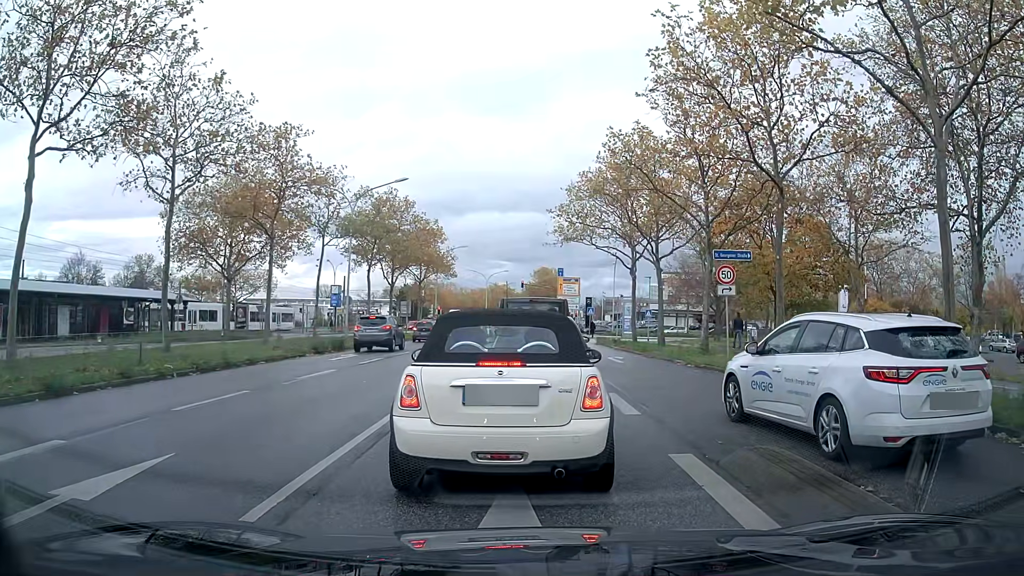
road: primary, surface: asphalt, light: Day
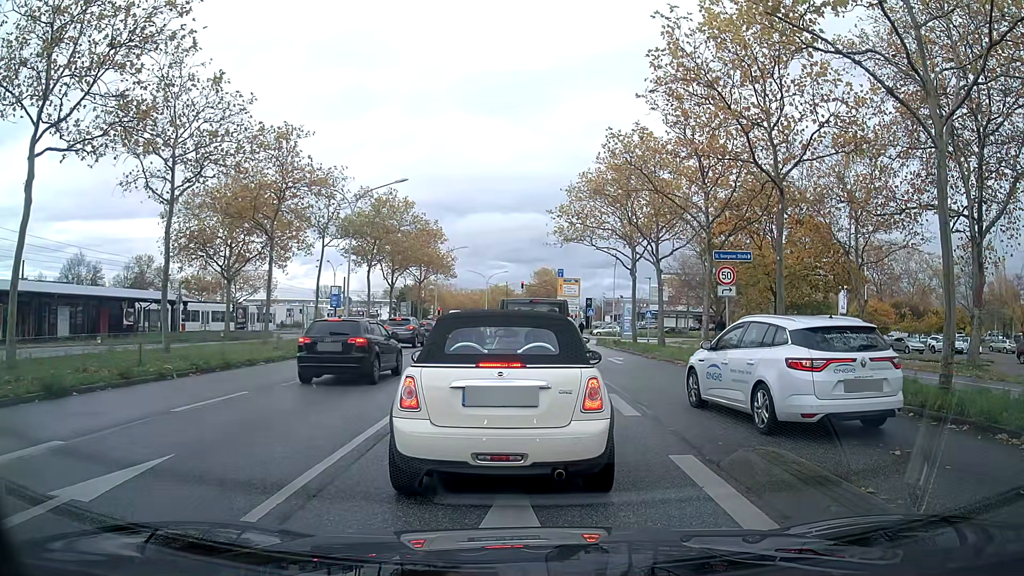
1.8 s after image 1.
(0.0, +0.1) m; 0°
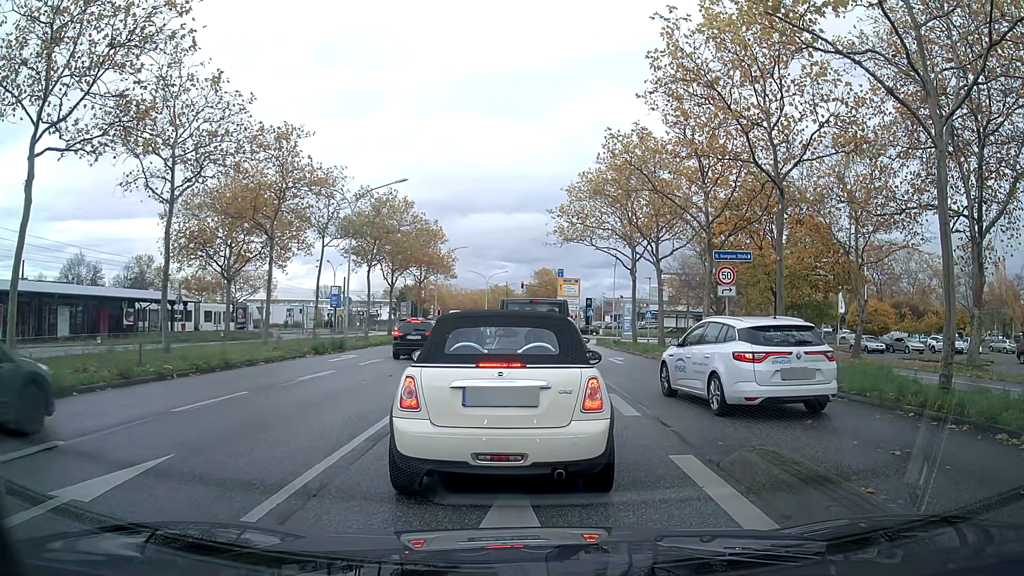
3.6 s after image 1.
(0.0, 0.0) m; 0°
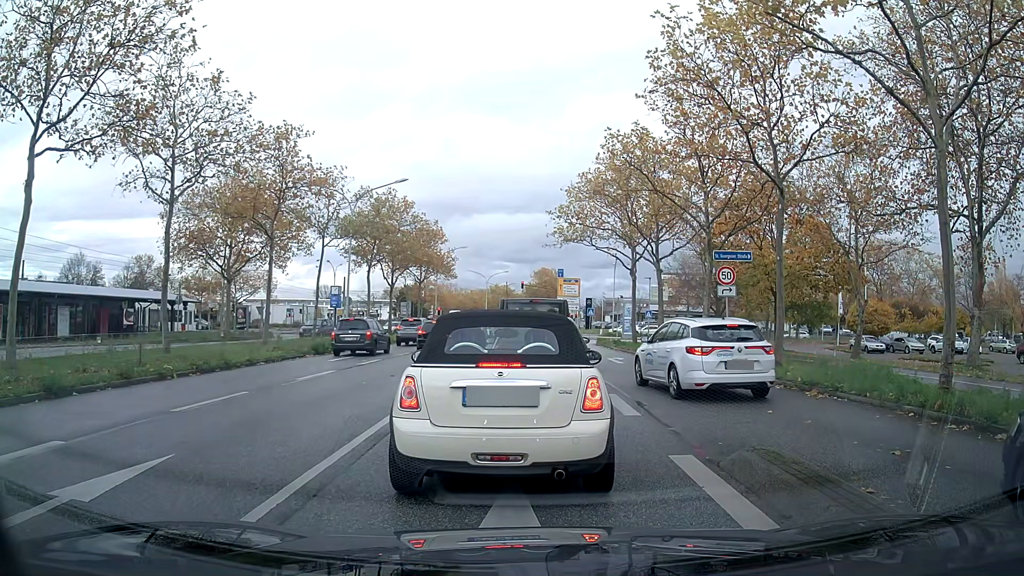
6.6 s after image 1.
(0.0, 0.0) m; 0°
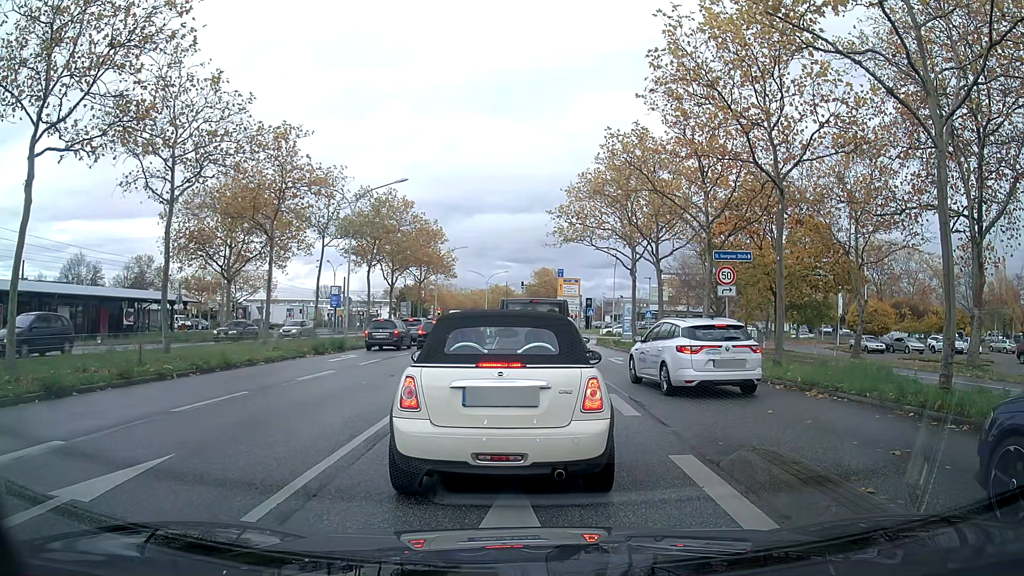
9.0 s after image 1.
(0.0, 0.0) m; 0°
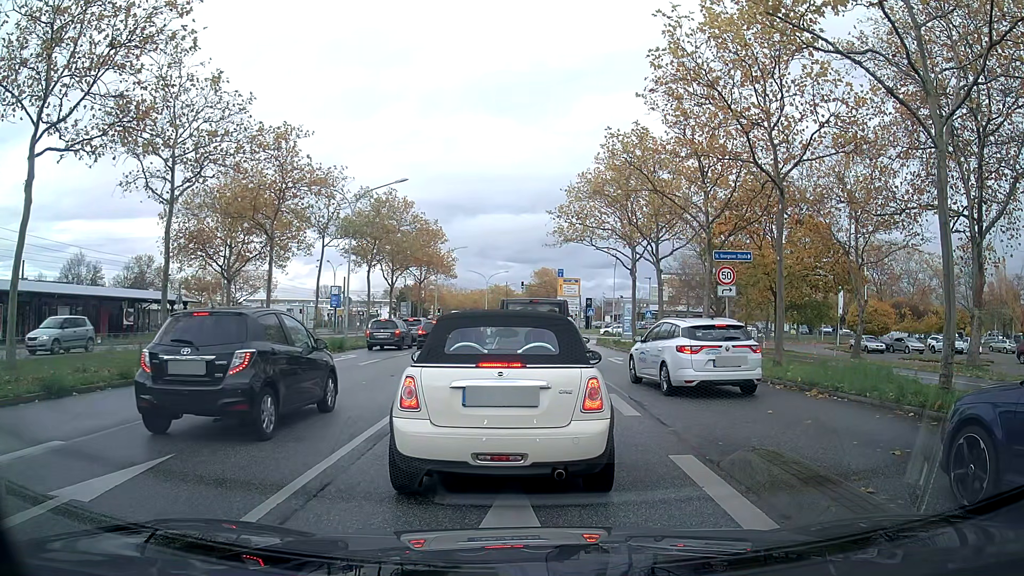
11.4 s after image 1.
(0.0, 0.0) m; 0°
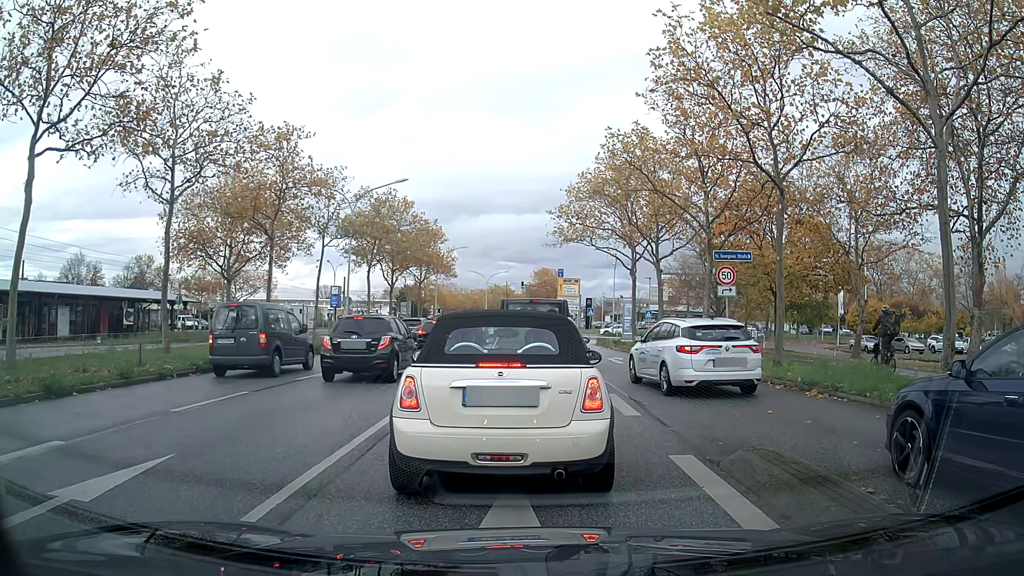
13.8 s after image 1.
(0.0, 0.0) m; 0°
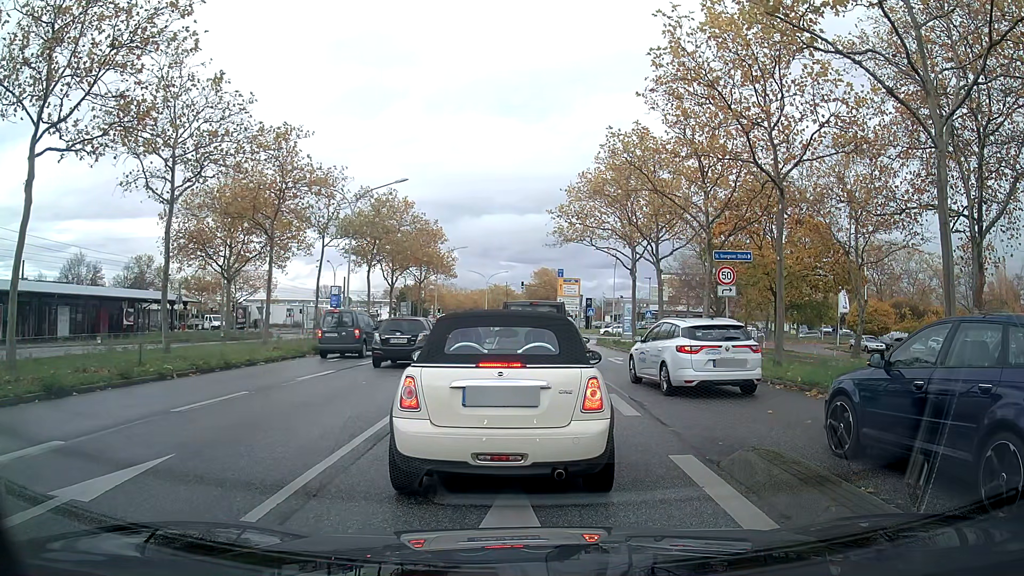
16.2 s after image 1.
(0.0, 0.0) m; 0°
(0, +10) (0, +20) (0, +30) (0, +40) (0, +50) (0, +60) (0, +70) (0, +80) (0, +90) (0, +100) m
